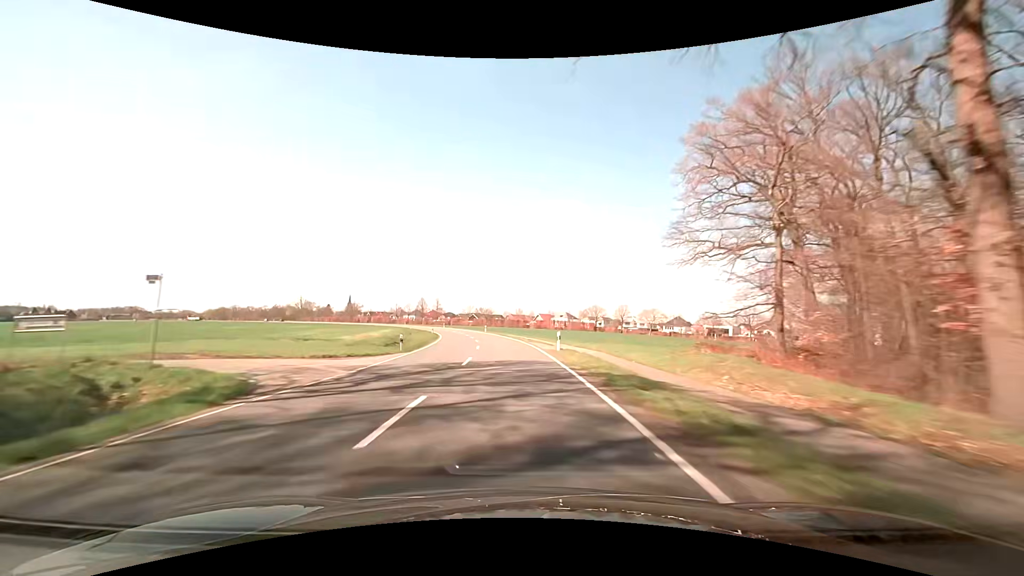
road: secondary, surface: asphalt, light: Day
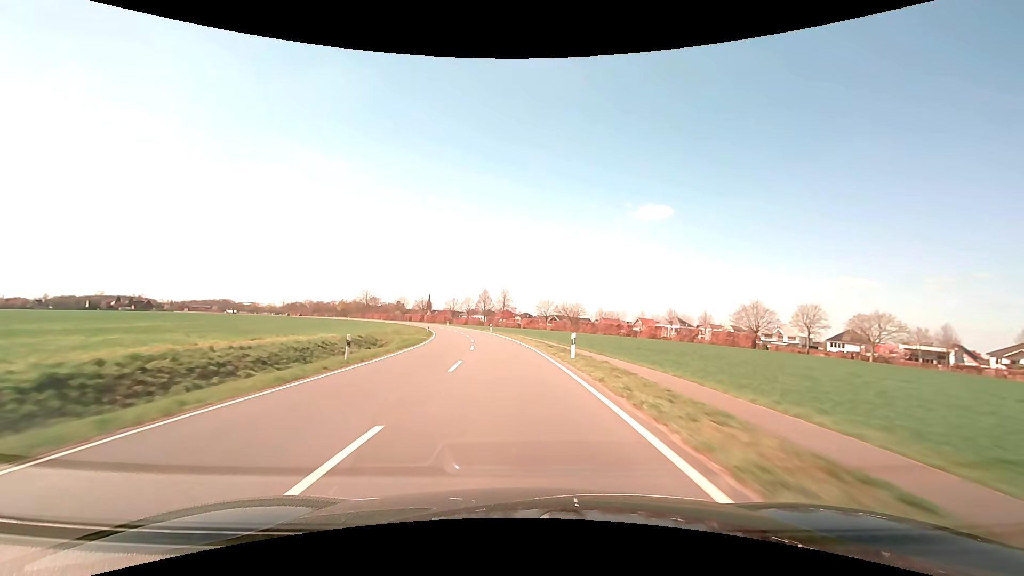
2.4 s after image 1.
(-5.1, +63.2) m; -9°
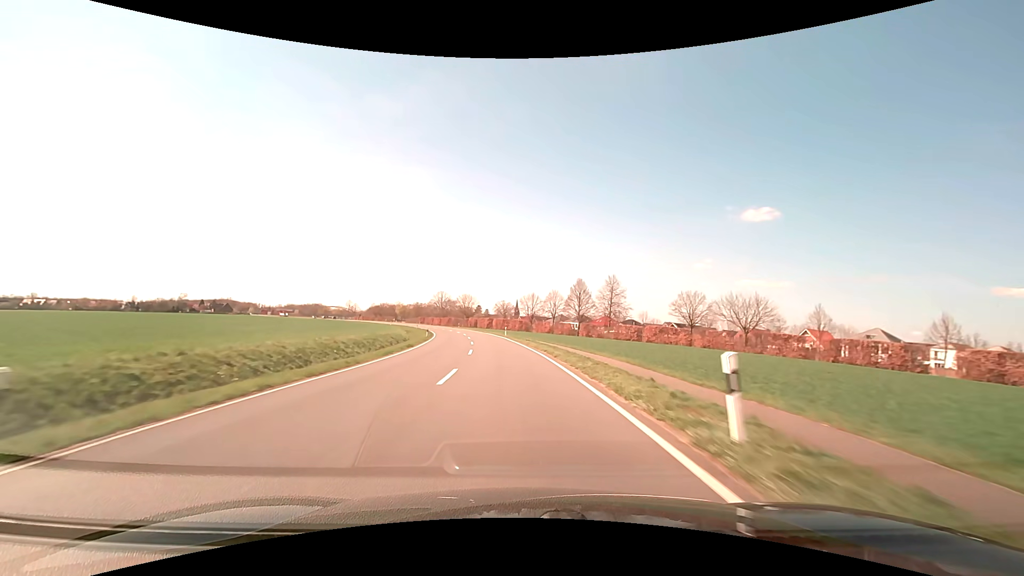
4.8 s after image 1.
(-5.9, +63.2) m; -10°
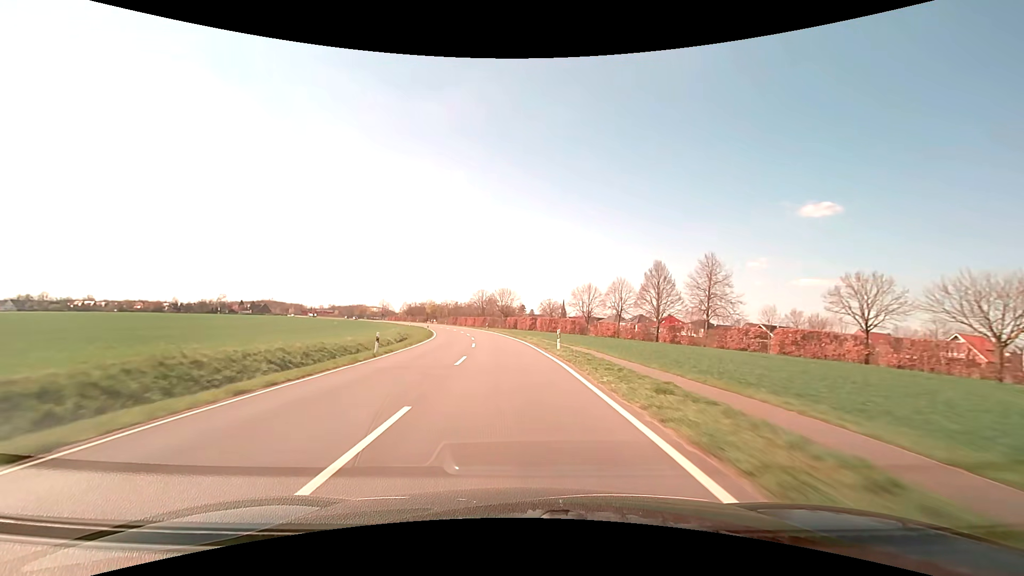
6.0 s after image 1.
(-1.6, +31.7) m; -5°
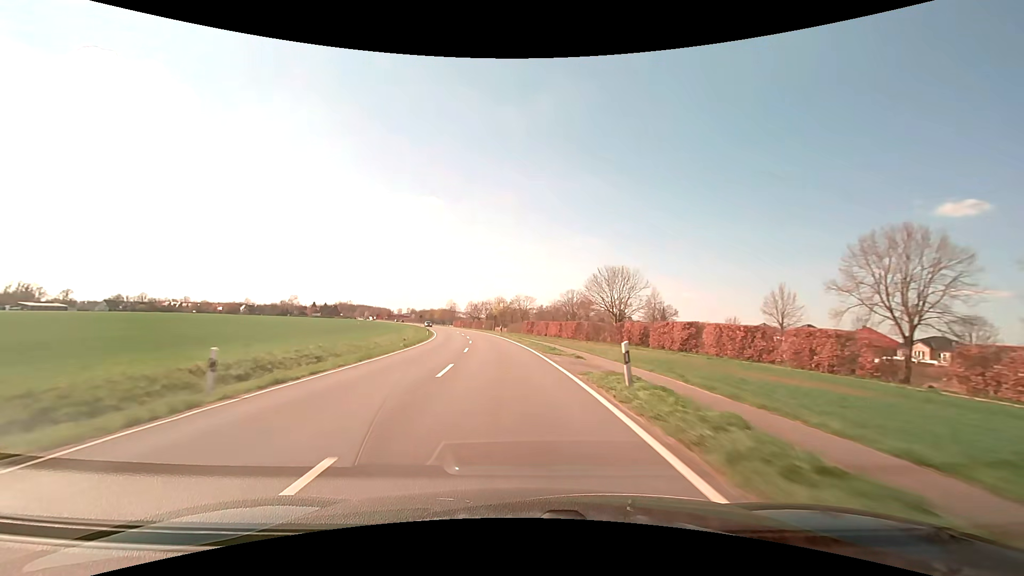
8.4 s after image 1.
(-6.0, +63.0) m; -10°
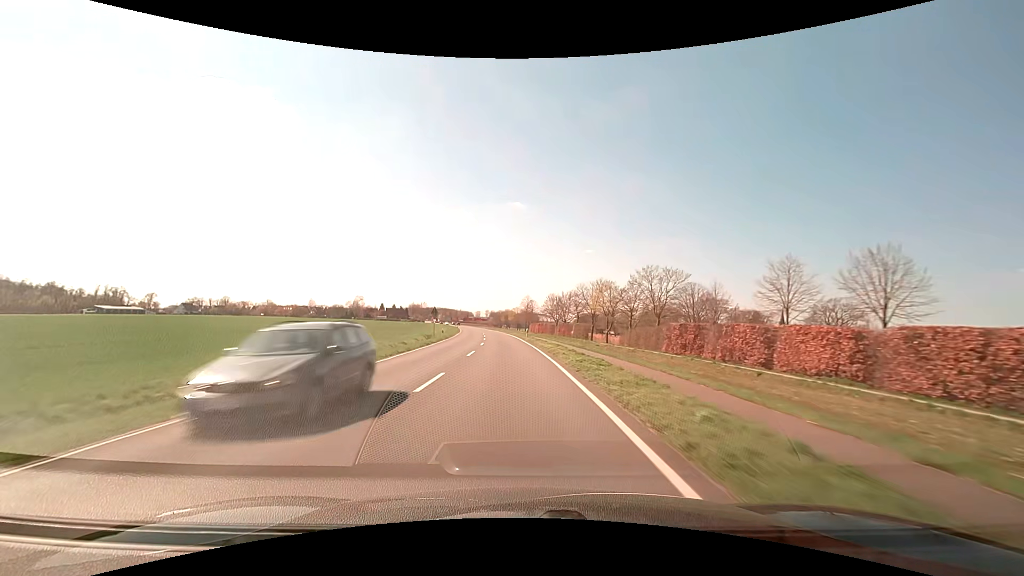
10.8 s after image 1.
(-5.7, +63.0) m; -10°
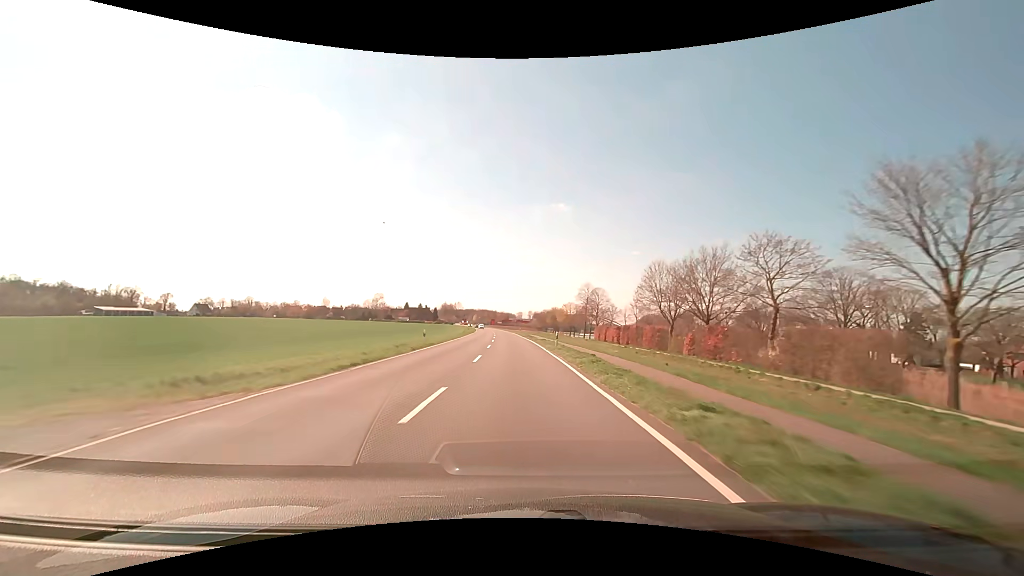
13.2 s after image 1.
(-3.1, +63.3) m; -5°
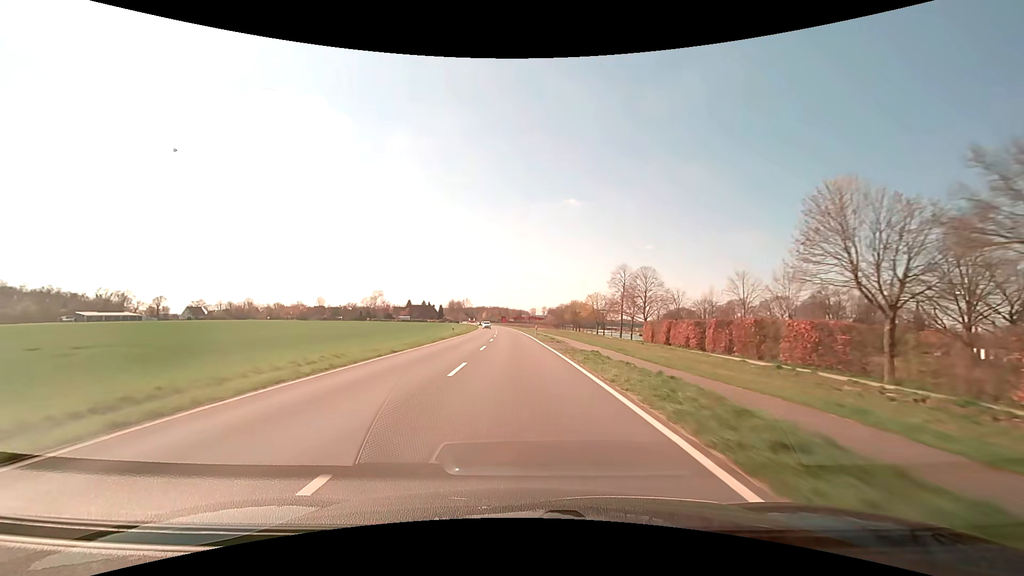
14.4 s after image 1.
(-0.4, +30.2) m; -2°
